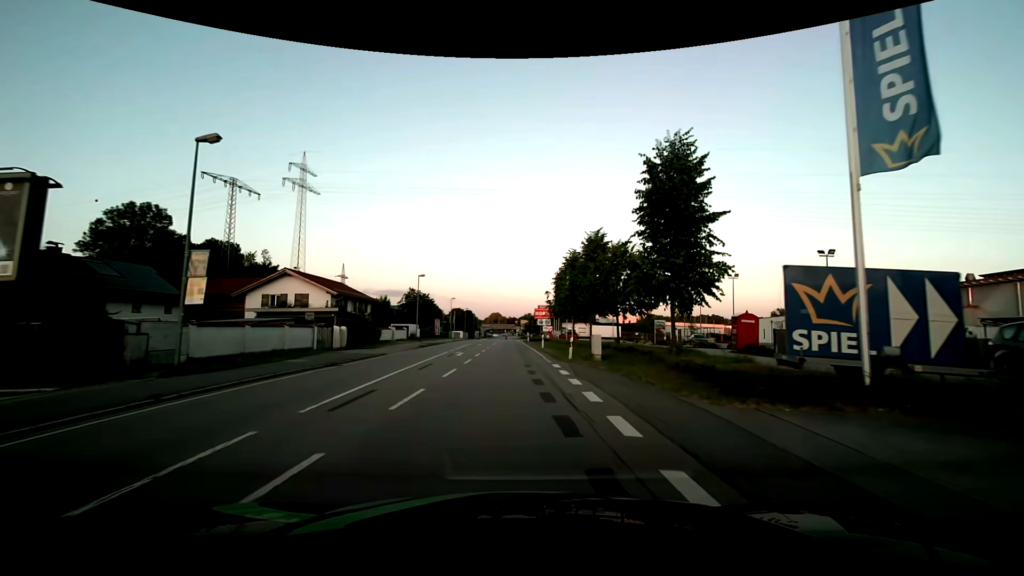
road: primary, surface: asphalt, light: Day
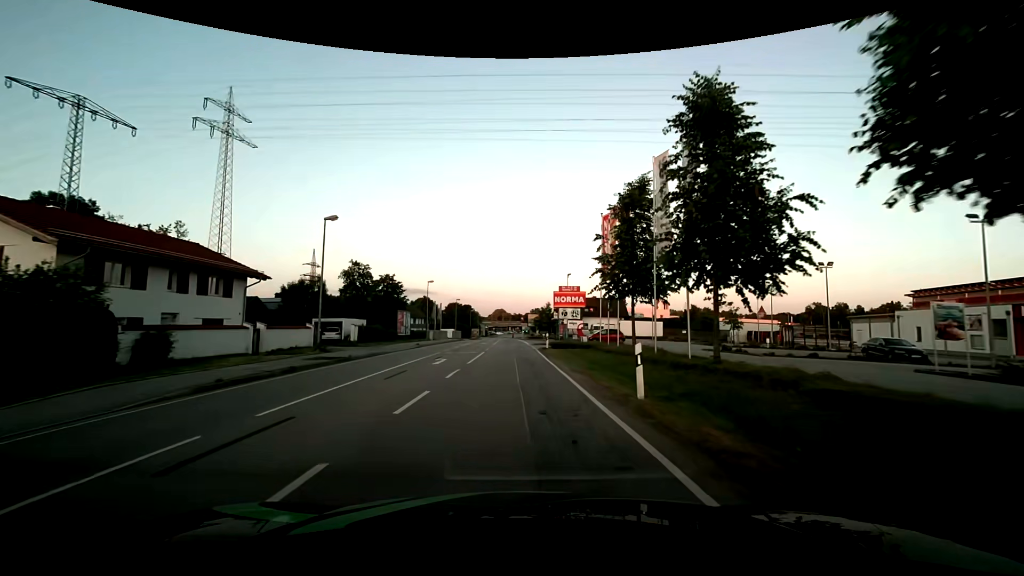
(-0.2, +30.4) m; -1°
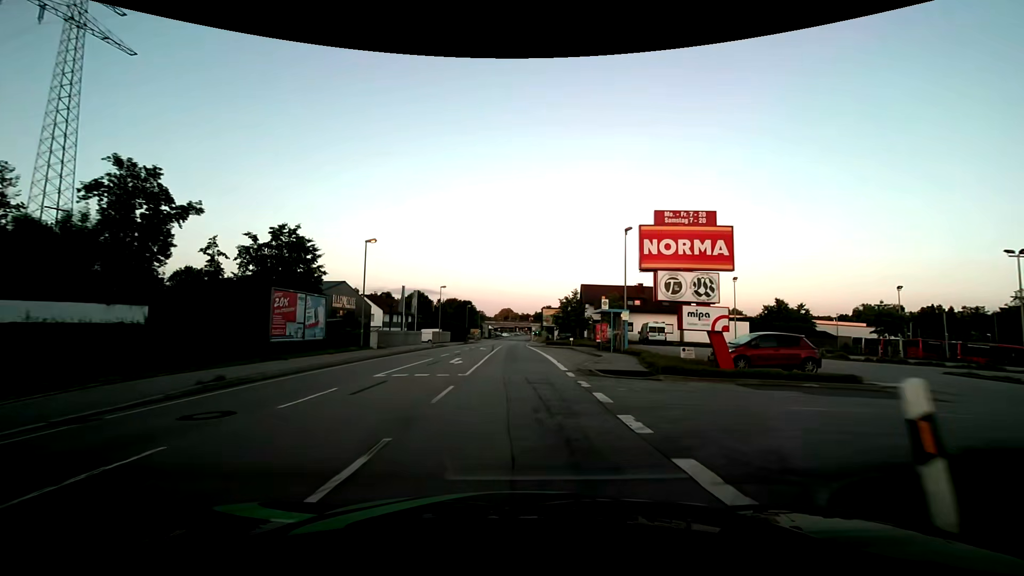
(-0.4, +30.5) m; -1°
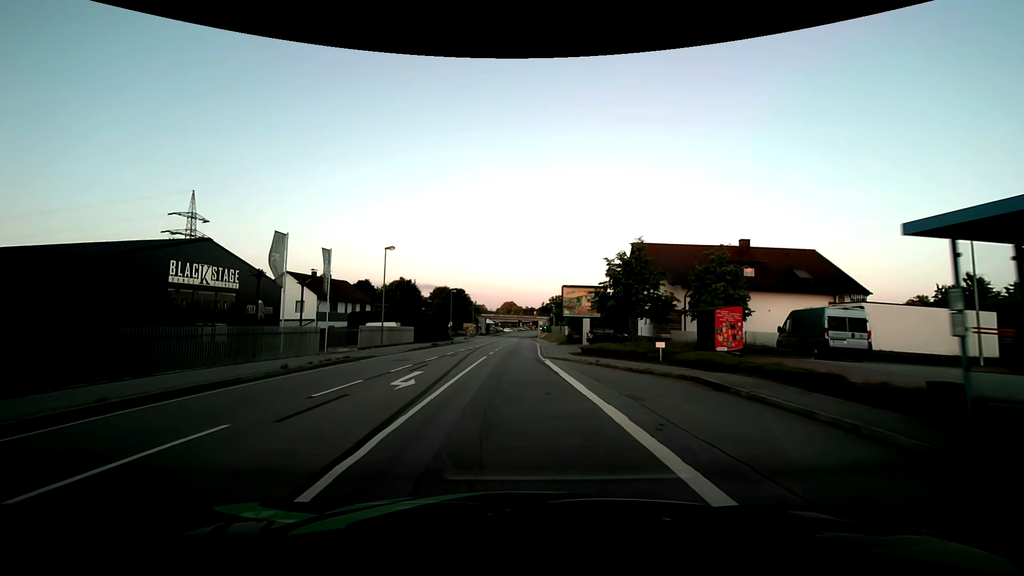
(+0.1, +30.5) m; 0°
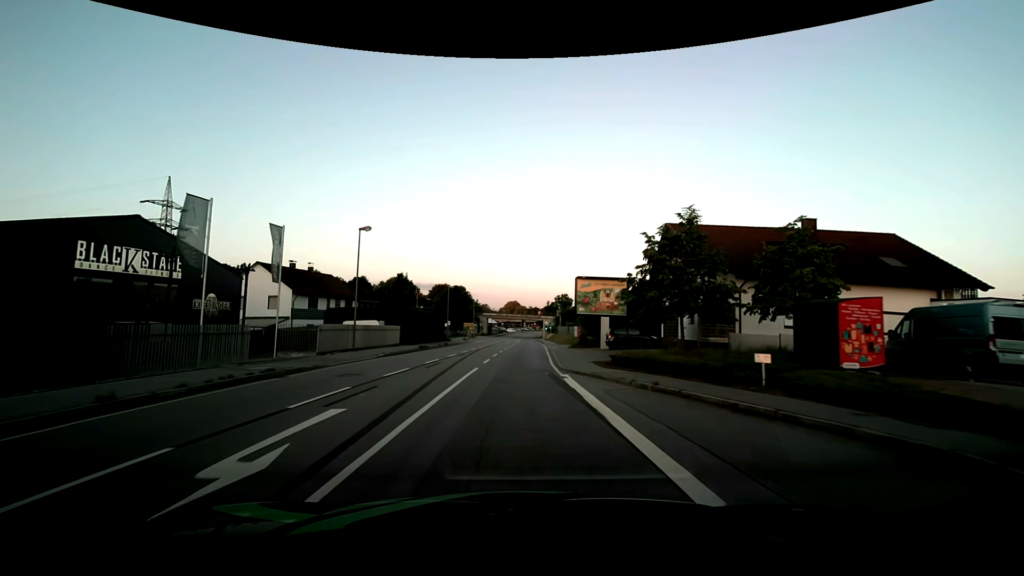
(0.0, +7.7) m; 0°
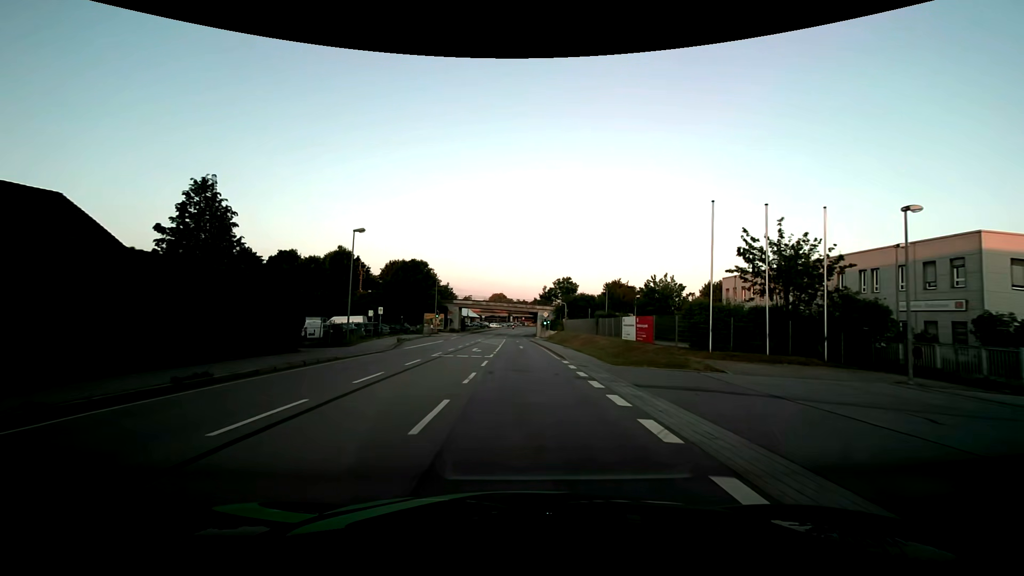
(+0.2, +38.3) m; +1°
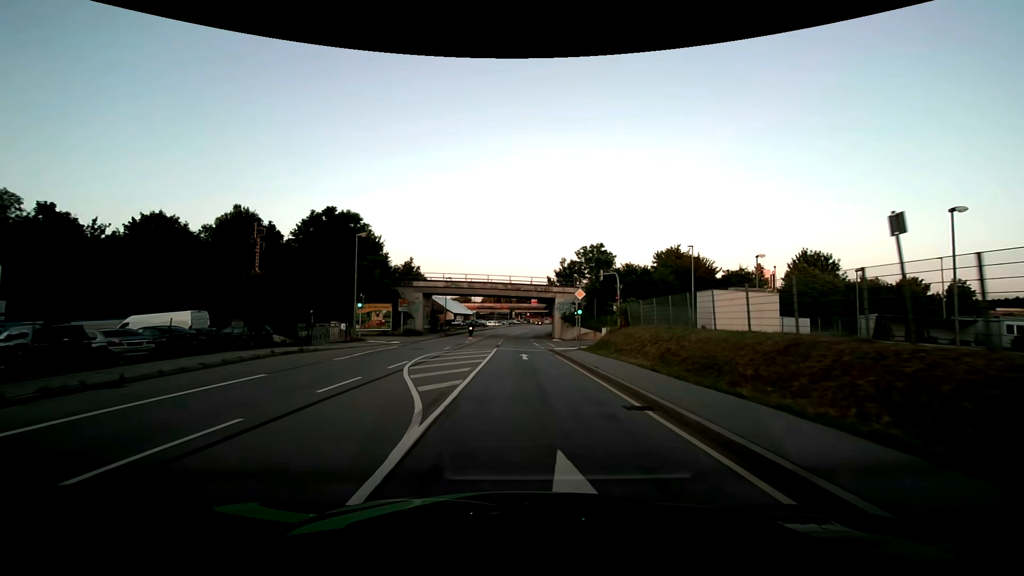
(+0.2, +38.4) m; 0°
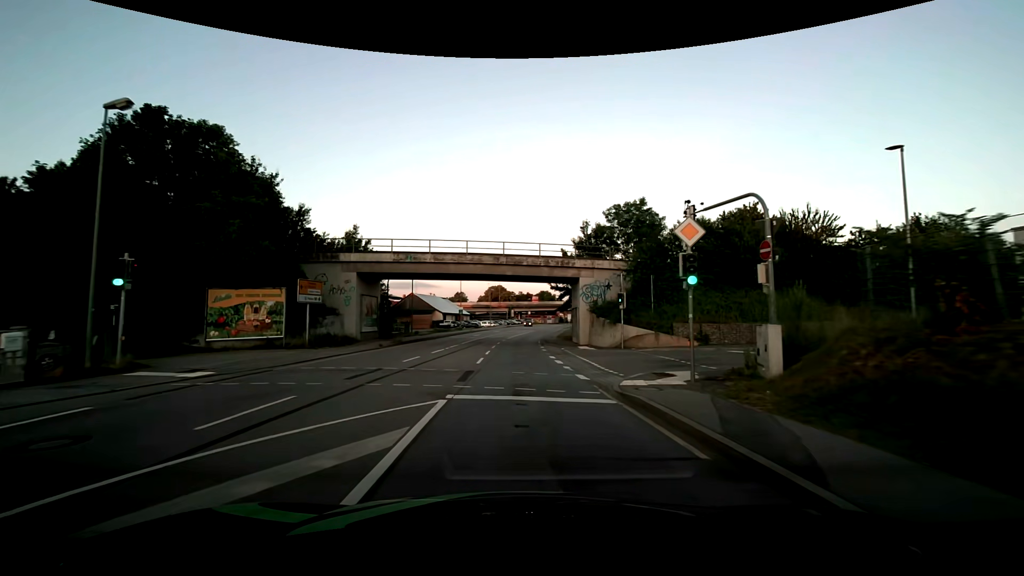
(0.0, +23.0) m; 0°
(0, +10) (0, +20) (0, +30) (+1, +40) (+1, +50) (+2, +60) (+2, +70) (+3, +80) (+5, +90) (+6, +100) m
